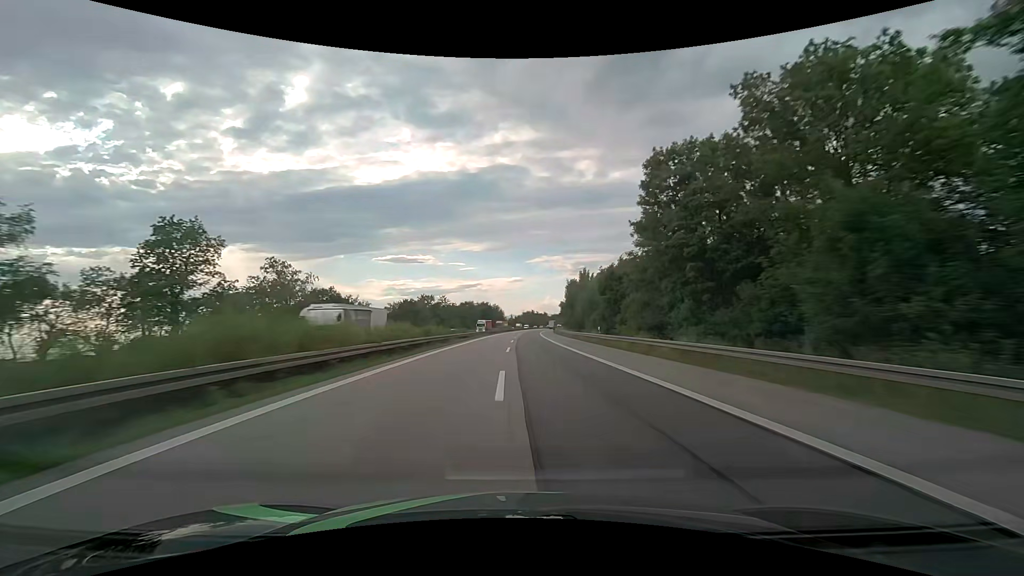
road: motorway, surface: asphalt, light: Day
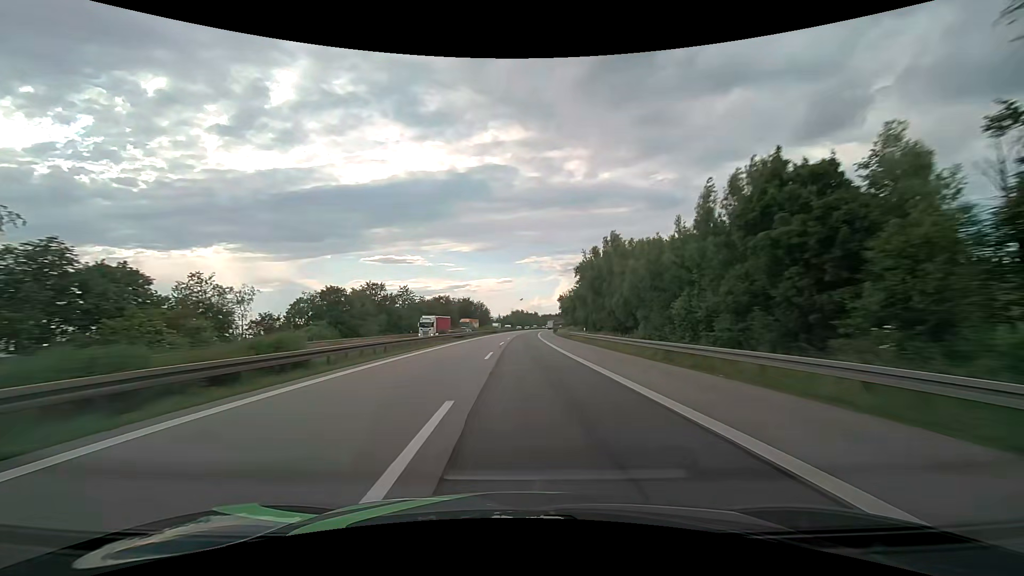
(+0.6, +42.4) m; +1°
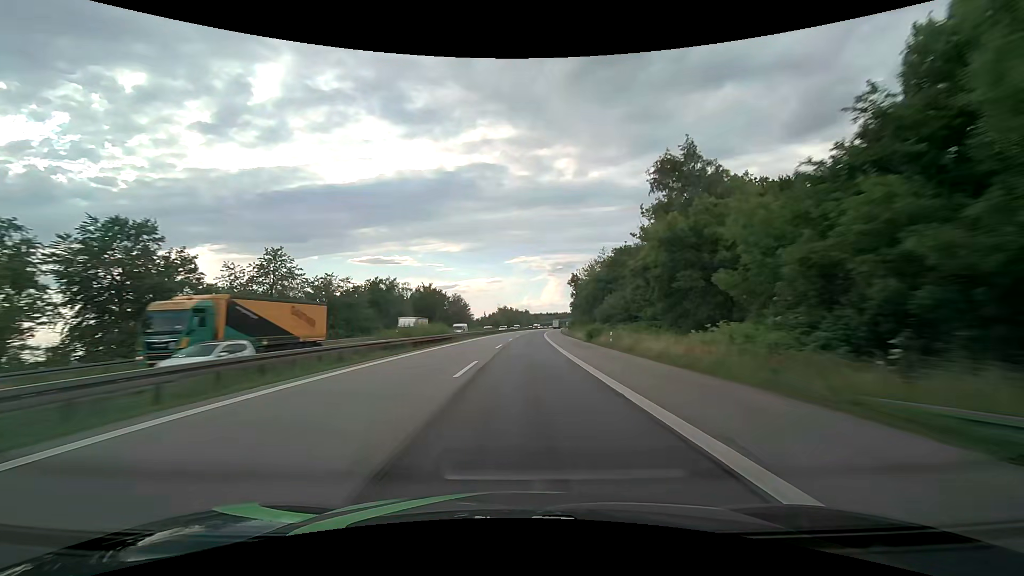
(+0.8, +62.0) m; +1°
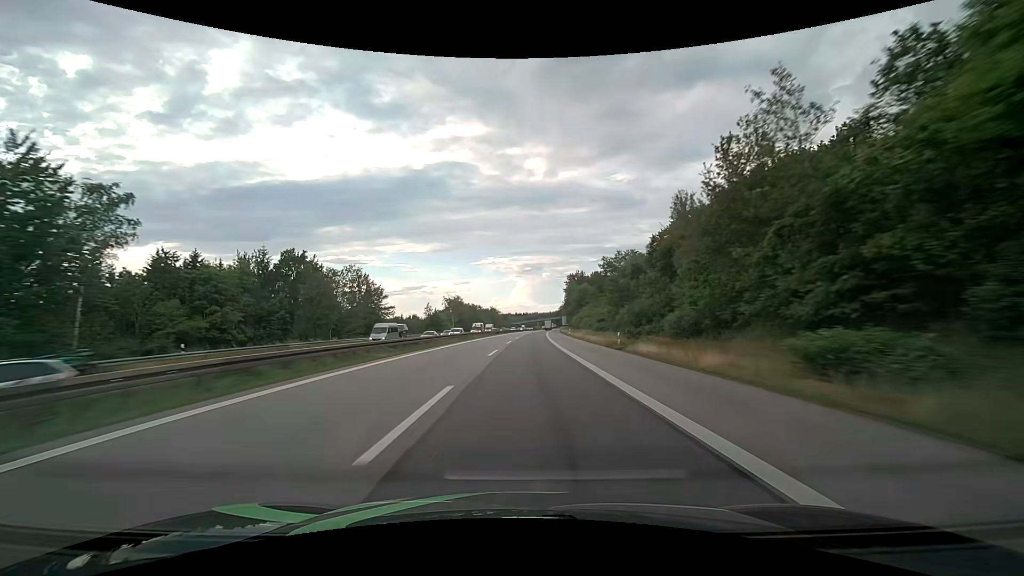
(+3.0, +98.6) m; +3°
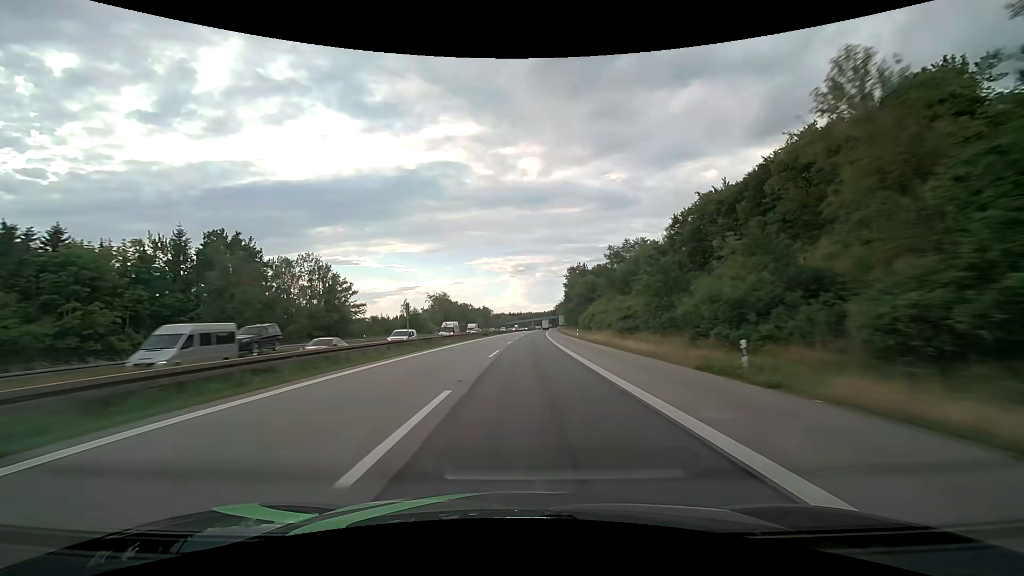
(+0.2, +18.9) m; +1°
